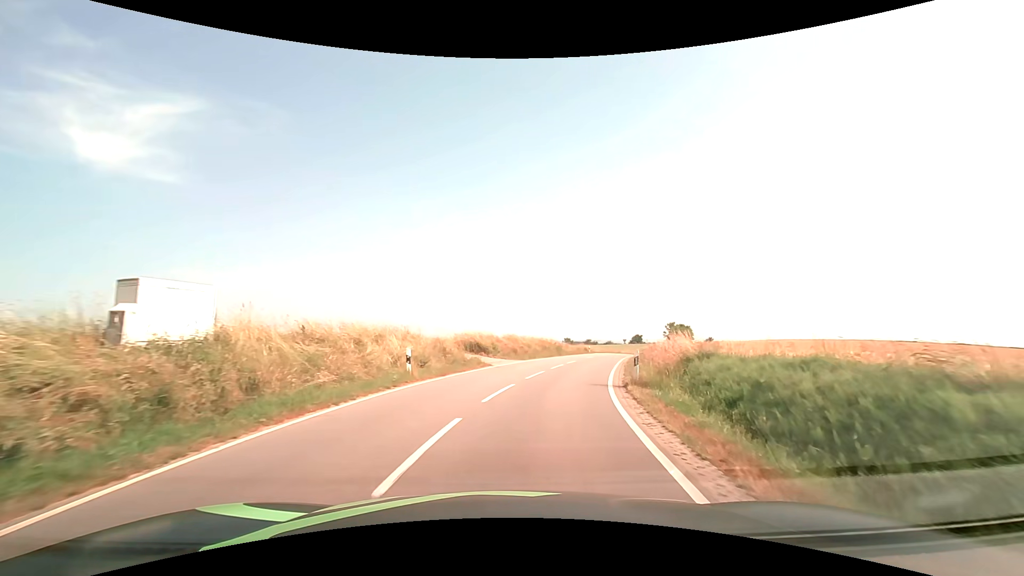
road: tertiary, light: Day
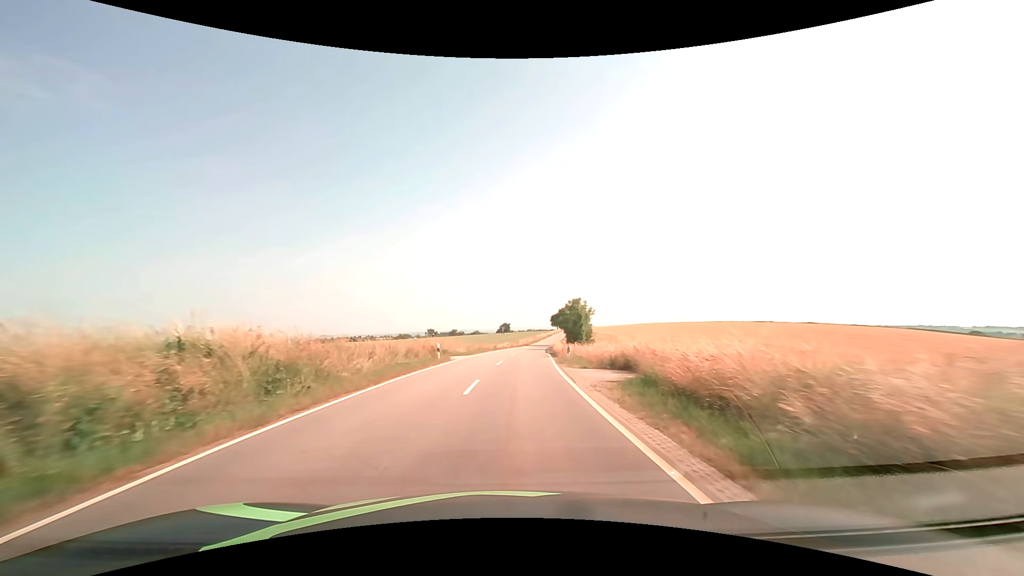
(+7.4, +41.3) m; +15°
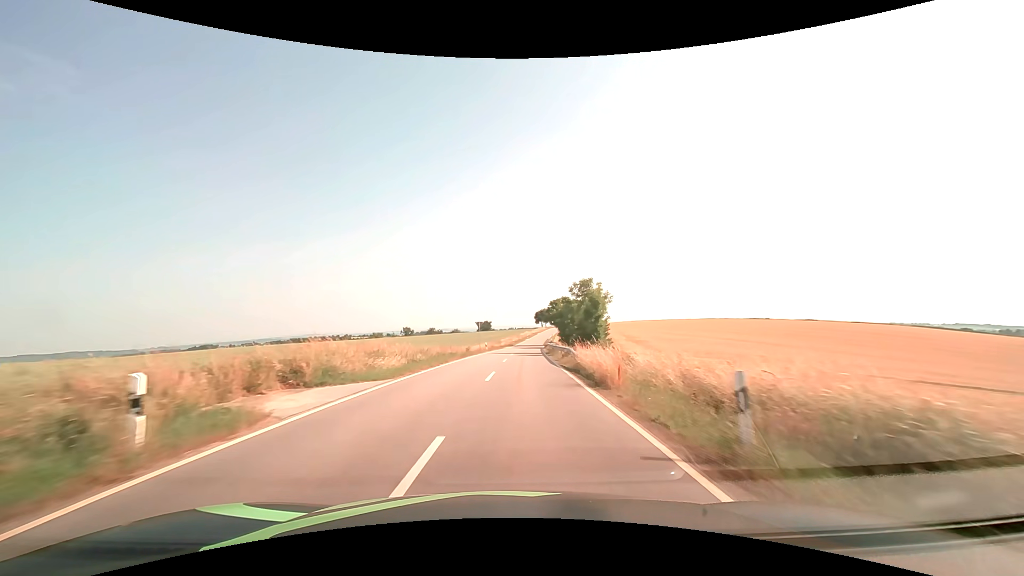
(+0.3, +21.3) m; +2°
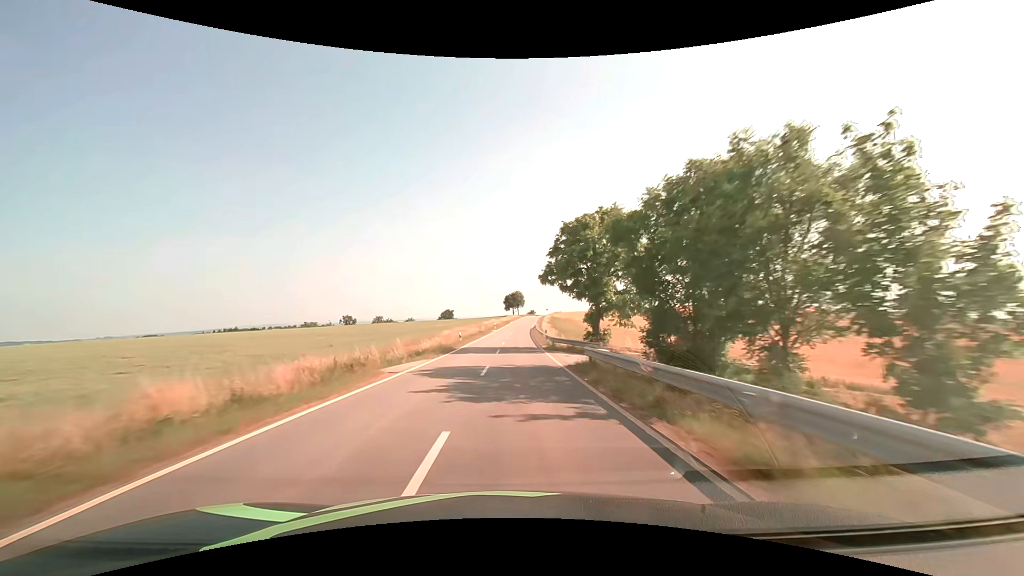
(+2.2, +61.1) m; +4°
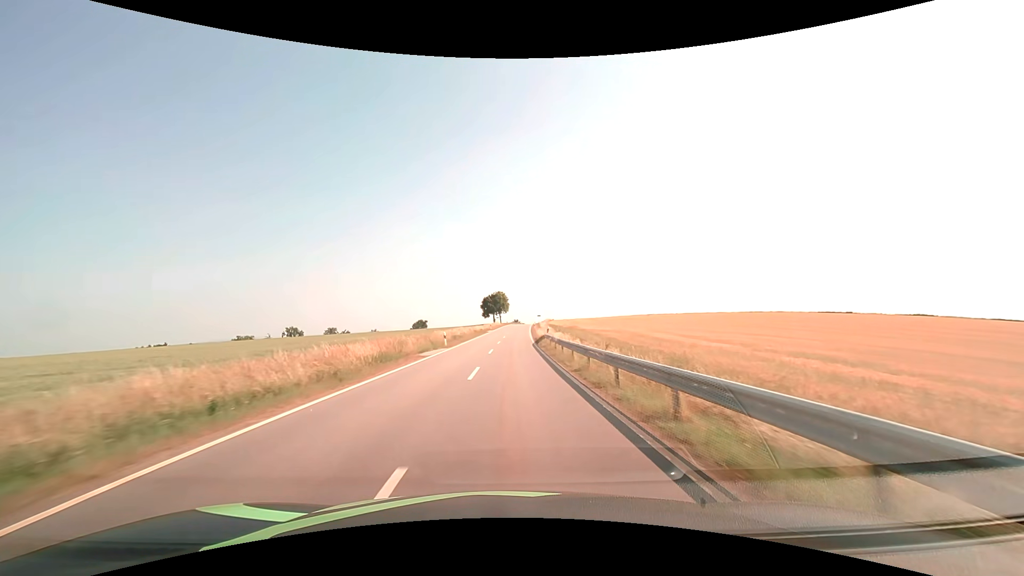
(+1.0, +50.4) m; +2°
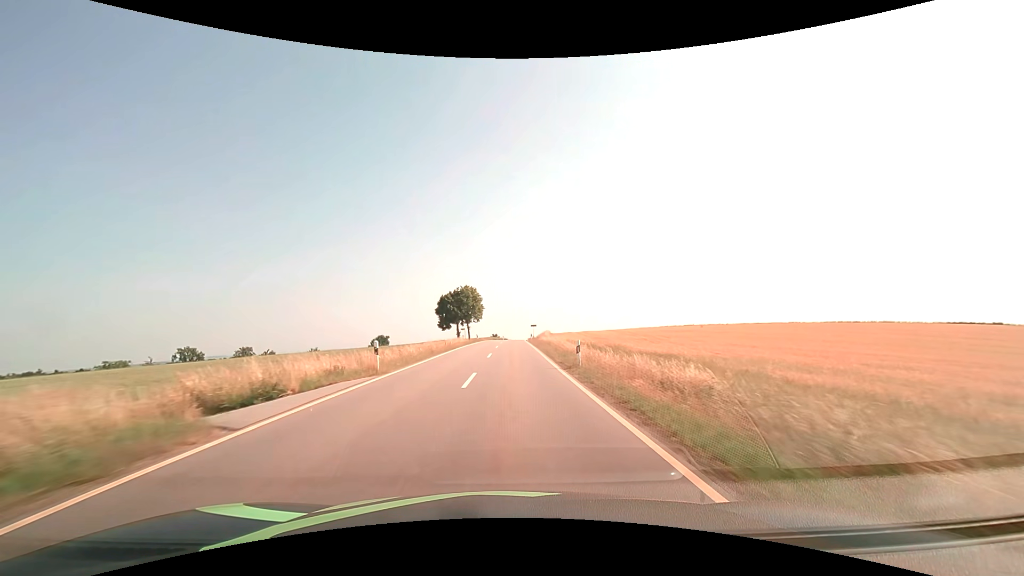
(+1.1, +62.2) m; +2°
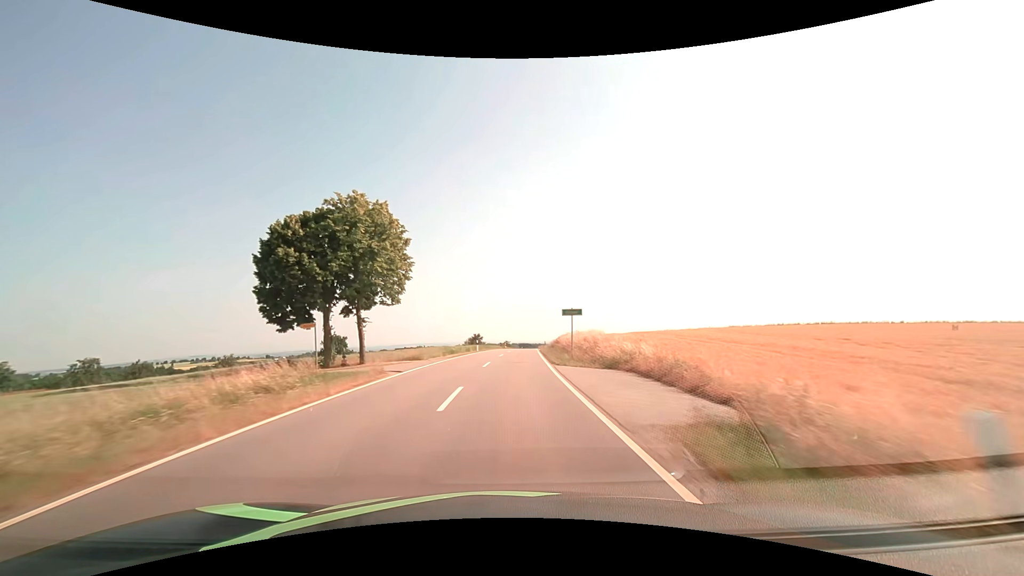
(+0.7, +64.1) m; +1°
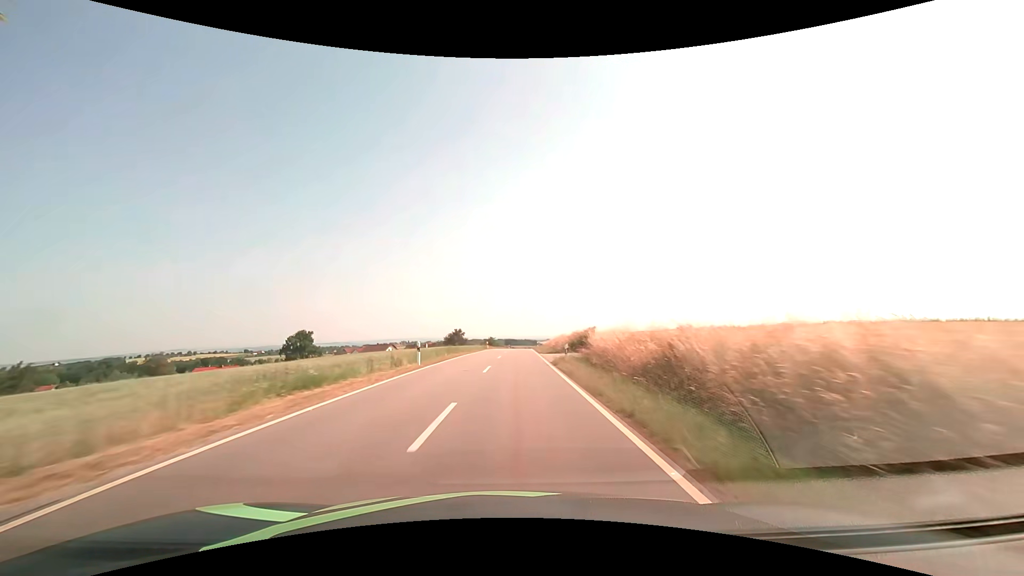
(+0.4, +27.4) m; +2°
(0, +10) (0, +20) (0, +30) (+1, +40) (+1, +50) (+1, +60) (+2, +70) (+2, +80) (+3, +90) (+3, +100) m
